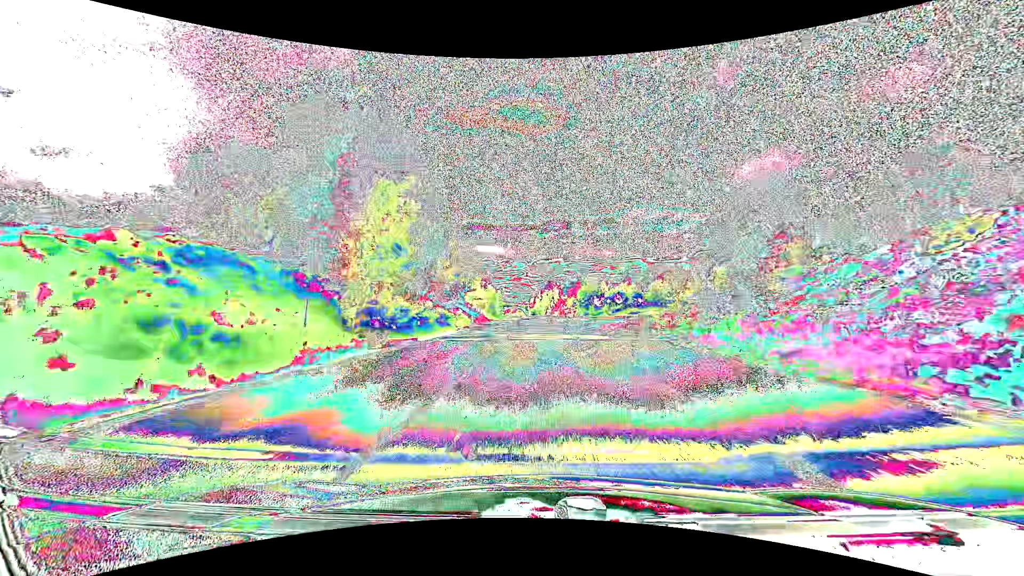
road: primary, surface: asphalt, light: Day
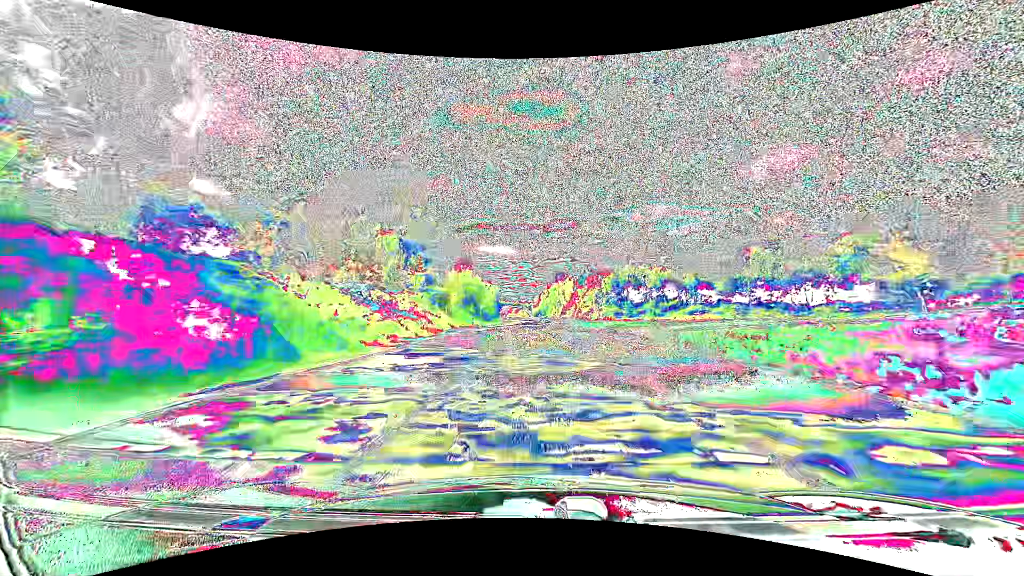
(-0.3, +47.5) m; -1°
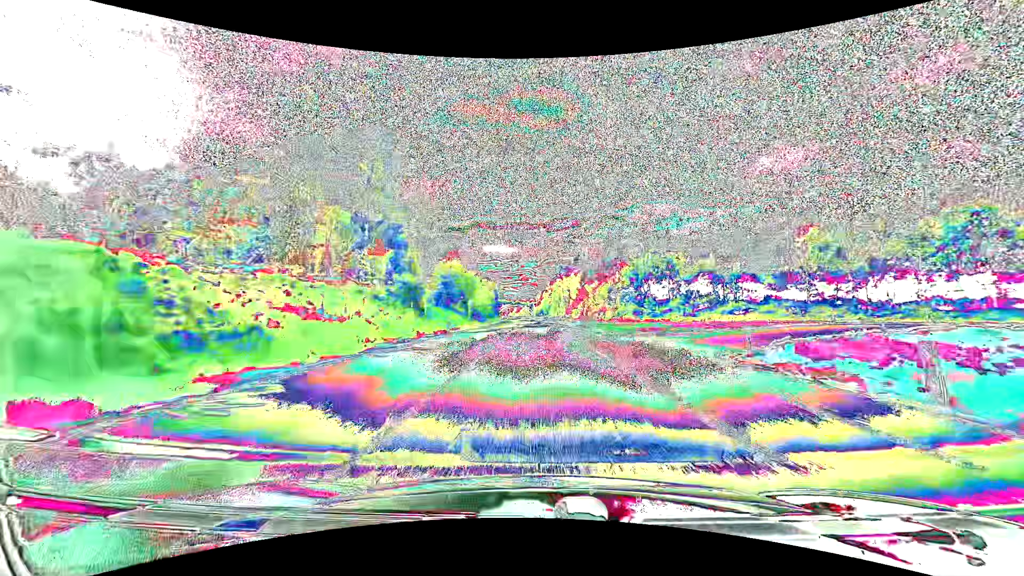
(0.0, +15.8) m; 0°
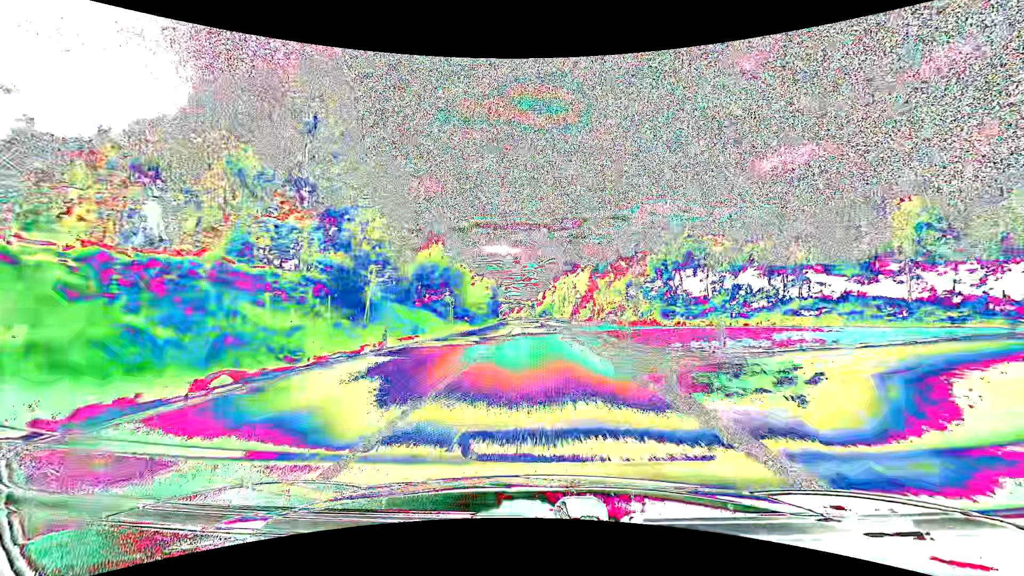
(0.0, +15.9) m; 0°
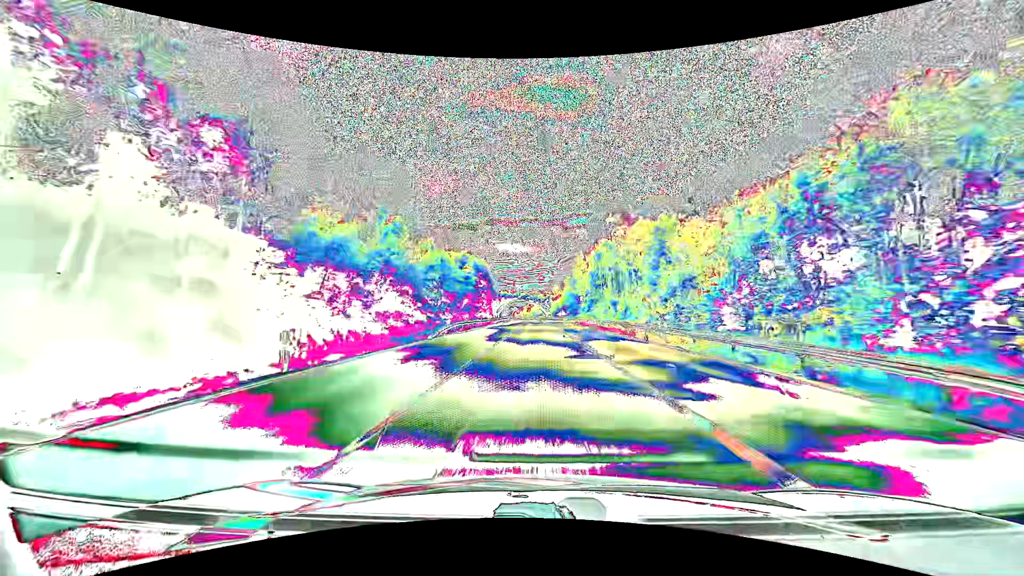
(-0.7, +63.6) m; -1°
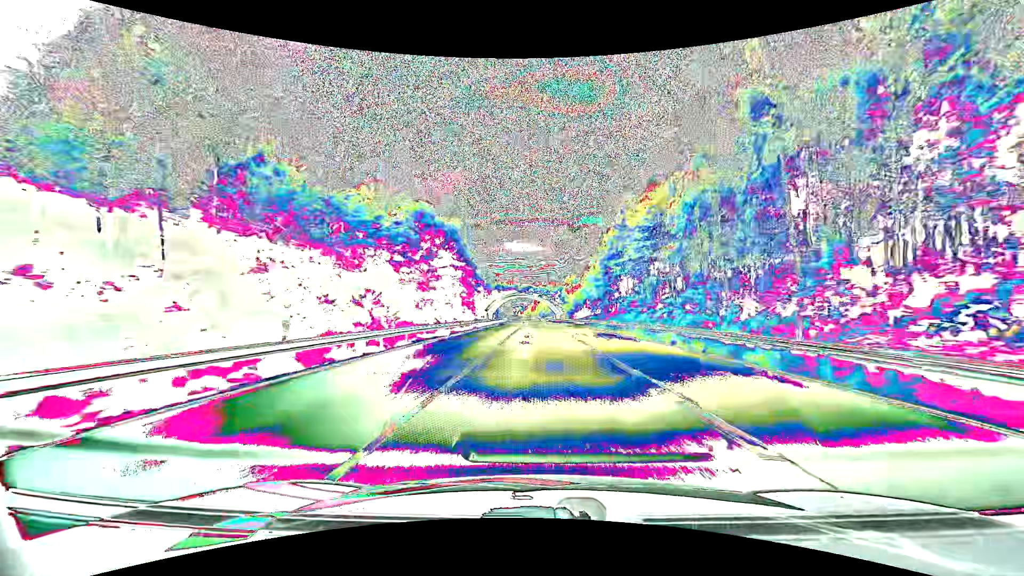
(-0.4, +47.9) m; -1°
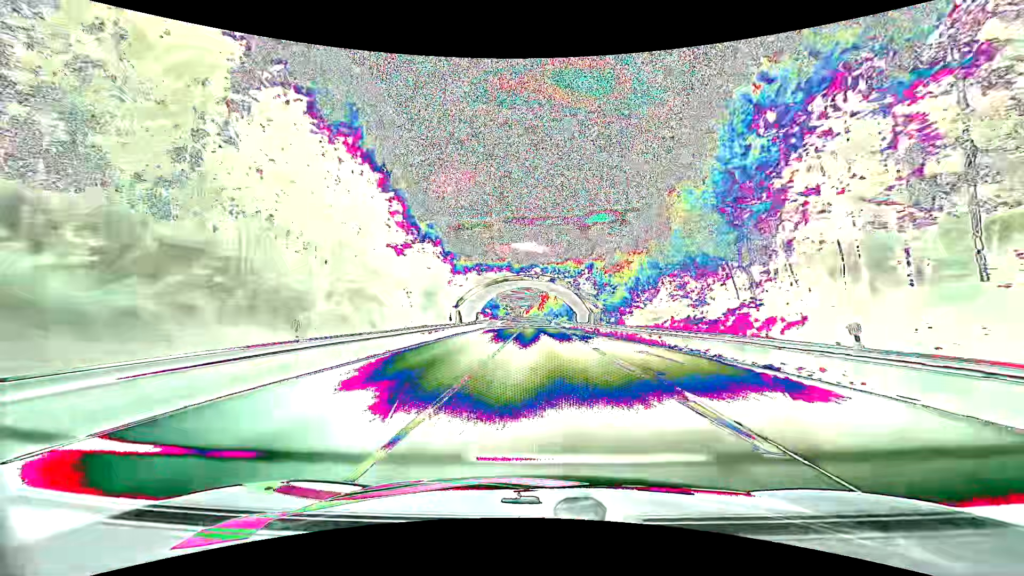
(-0.3, +48.1) m; -1°
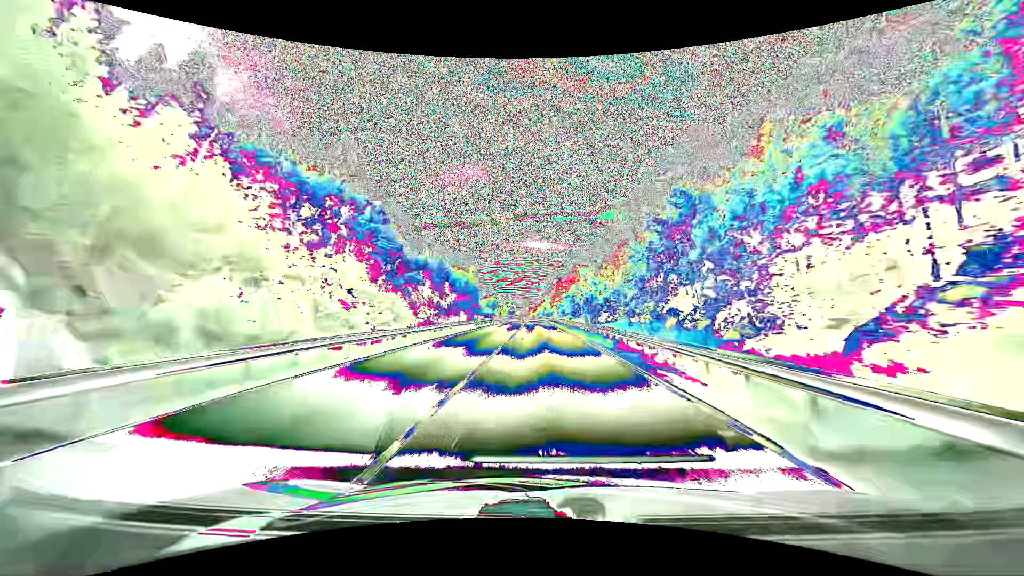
(-1.1, +80.5) m; -1°
(0, +10) (0, +20) (0, +30) (0, +40) (0, +50) (-1, +60) (-1, +70) (-1, +80) (-1, +90) (-2, +100) m
